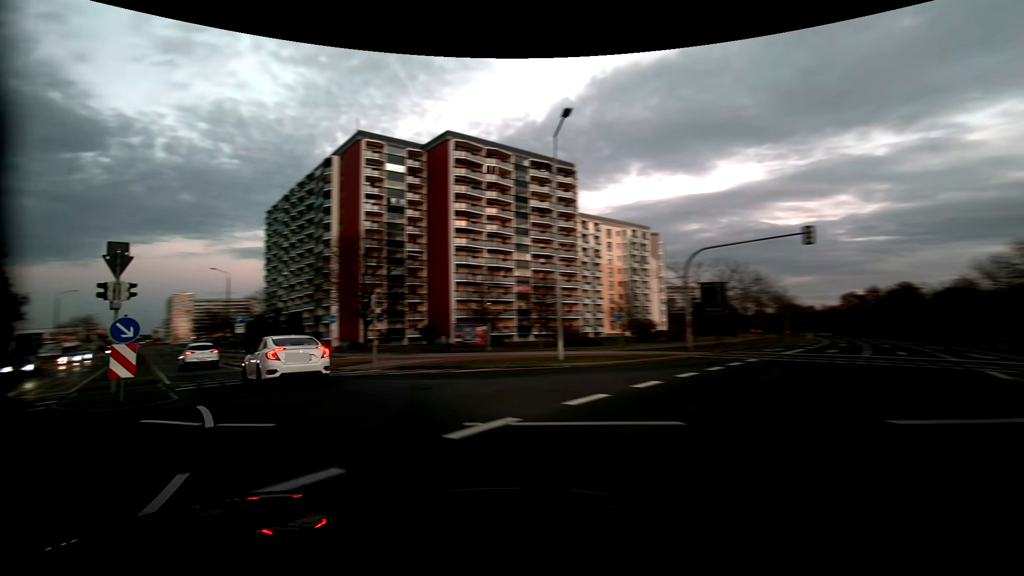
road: secondary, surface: asphalt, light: Dusk
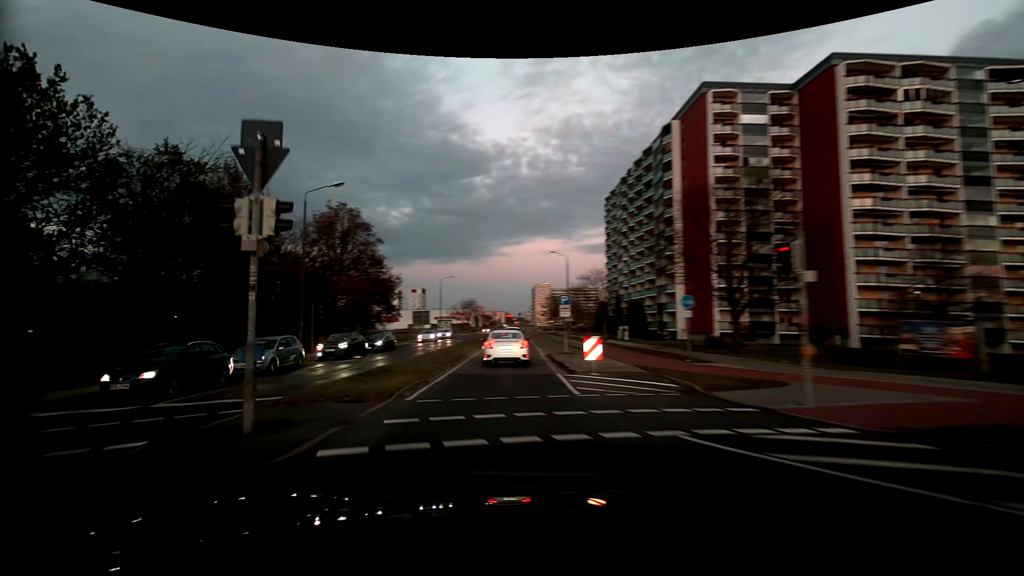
(-4.4, +12.2) m; -37°
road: tertiary
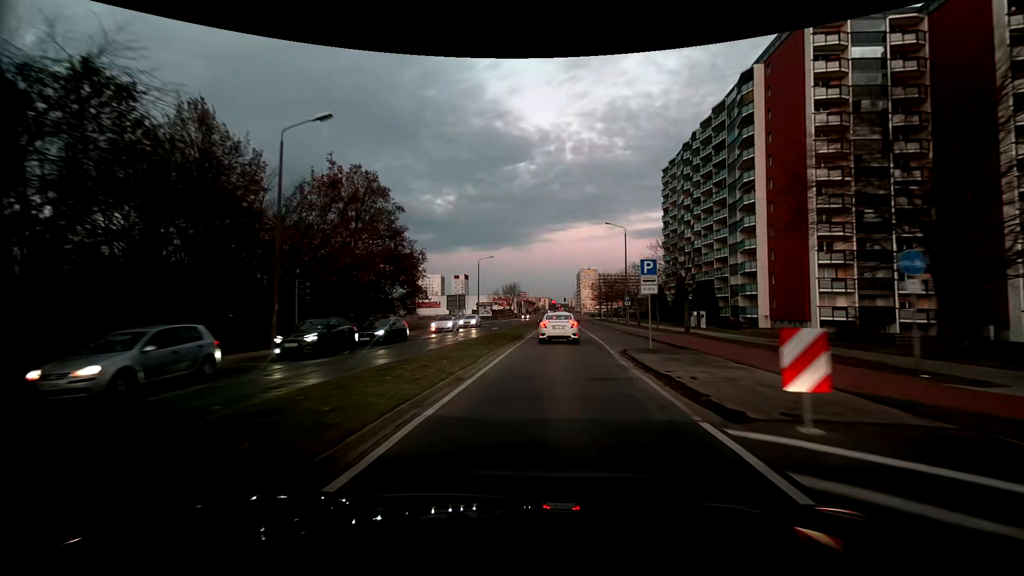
(-0.7, +10.2) m; -5°
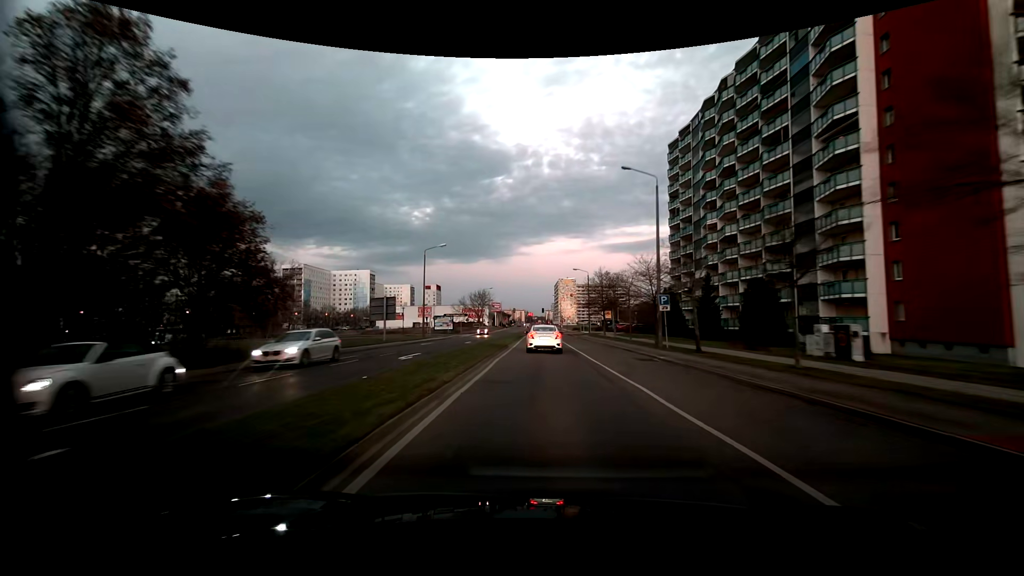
(+0.8, +25.9) m; +3°
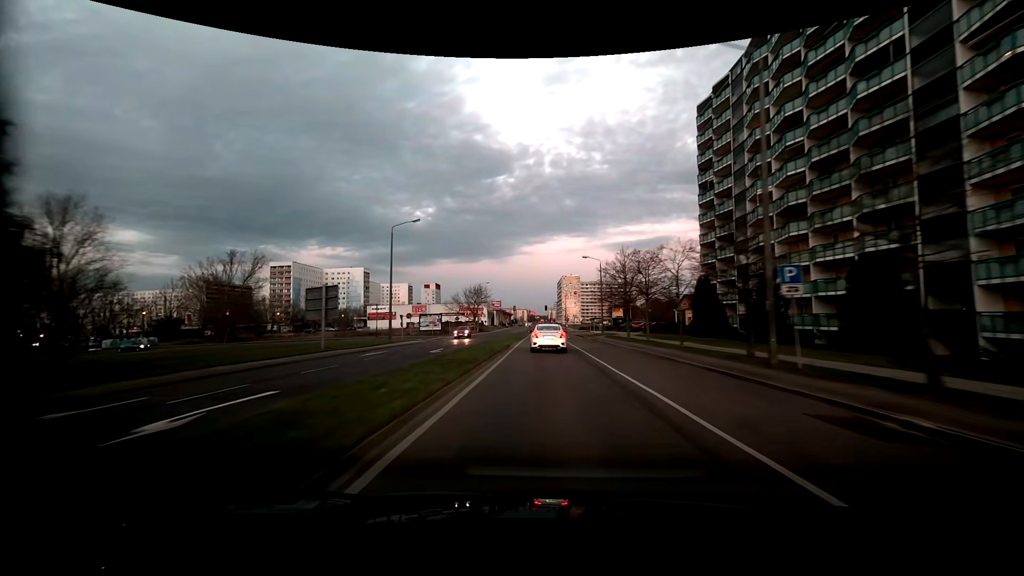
(0.0, +14.8) m; 0°
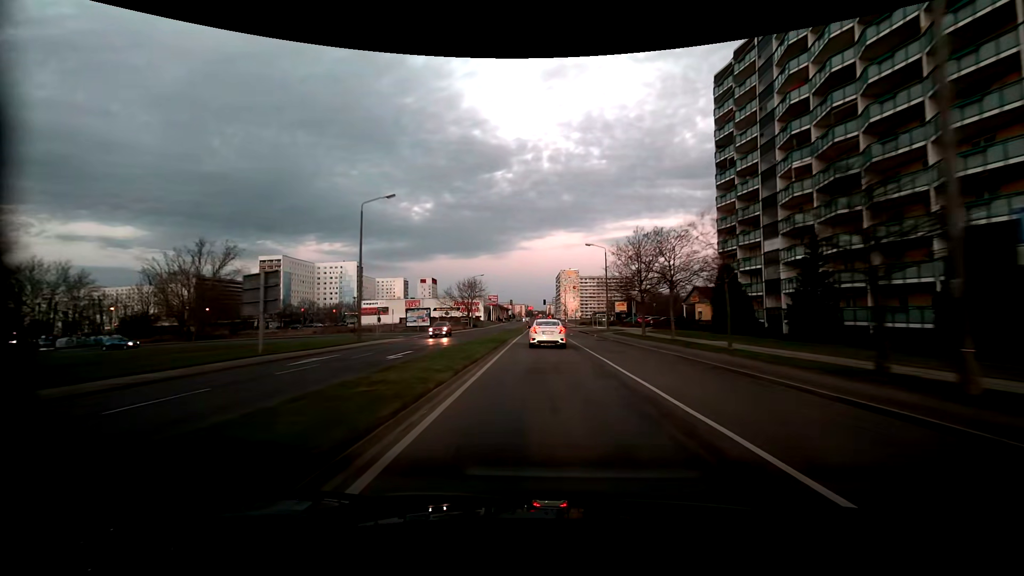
(0.0, +7.6) m; 0°
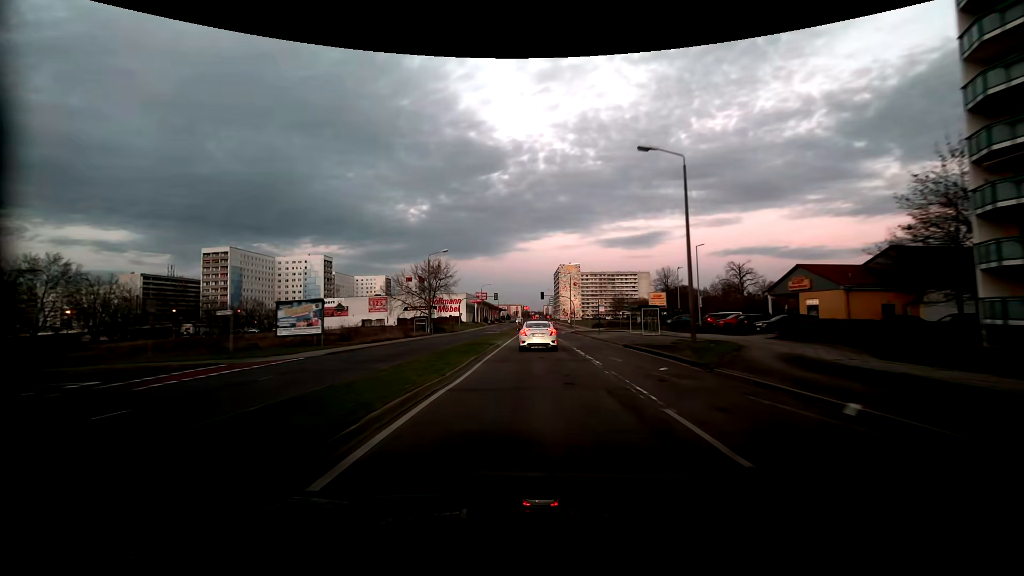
(+0.3, +38.0) m; 0°
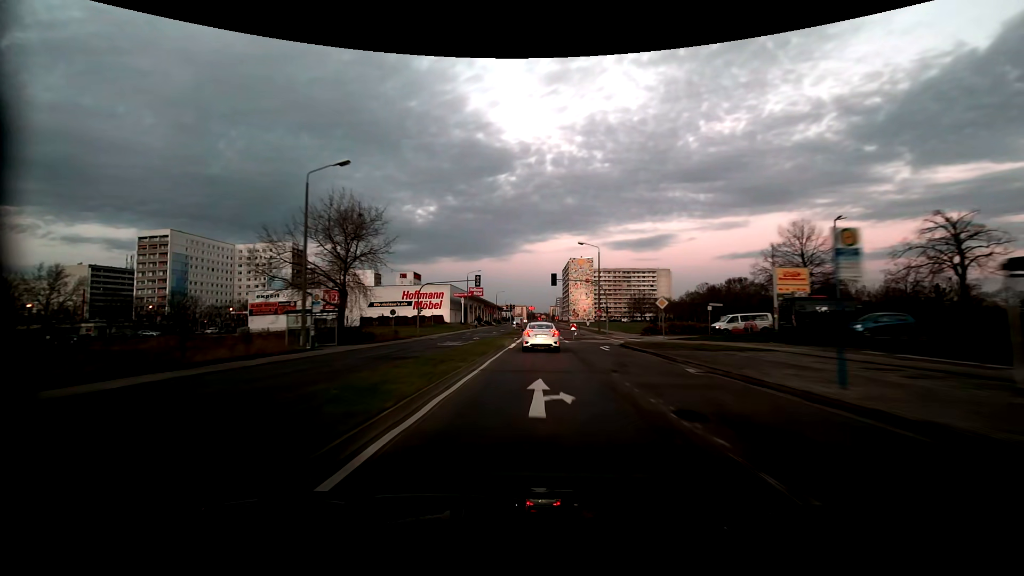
(+0.1, +37.8) m; +1°
(0, +10) (0, +20) (0, +30) (0, +40) (0, +50) (0, +60) (0, +70) (-1, +80) (-1, +90) (-1, +100) m
